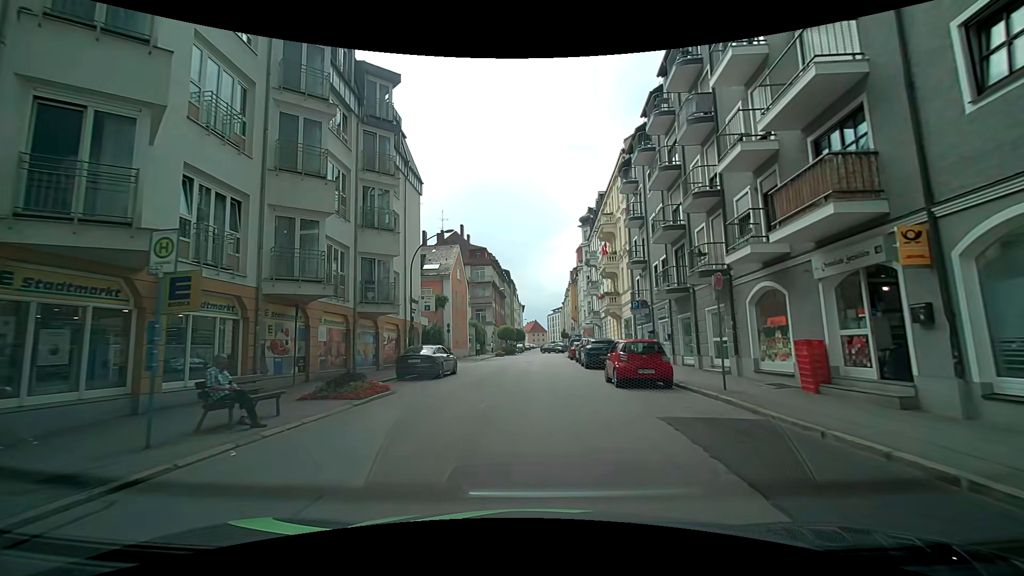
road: tertiary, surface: asphalt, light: Day
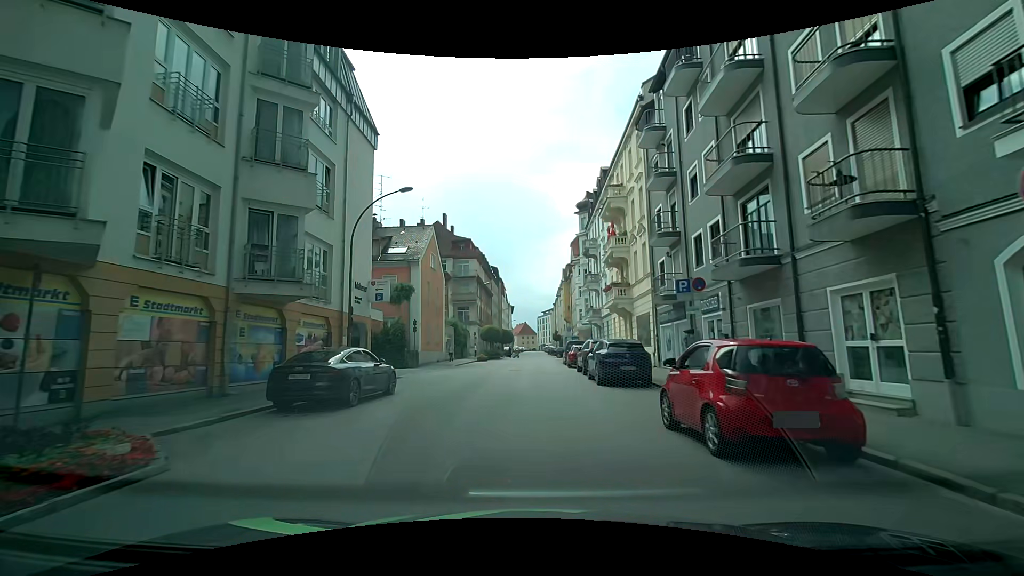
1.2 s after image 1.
(+0.1, +8.9) m; +2°
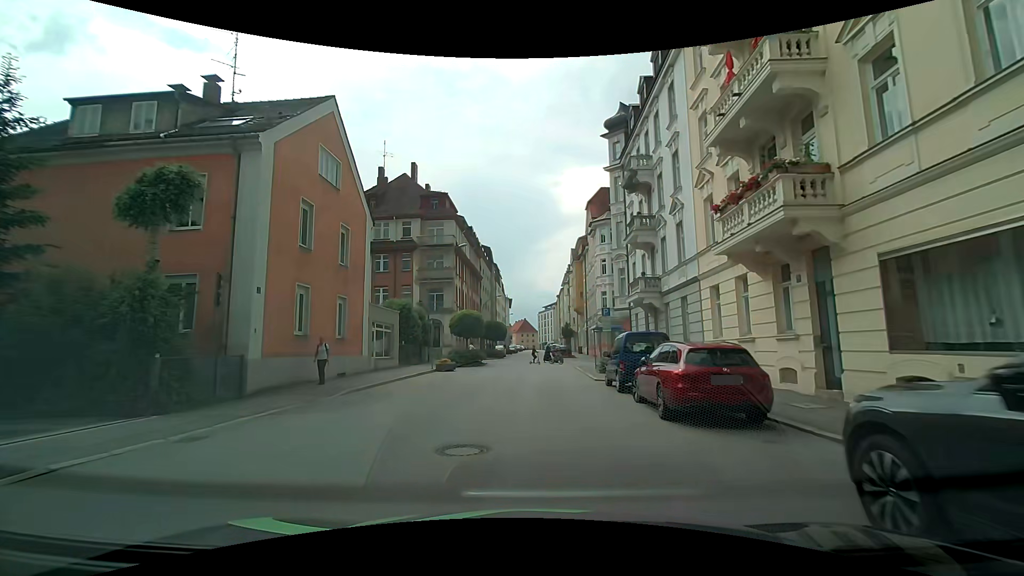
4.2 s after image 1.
(0.0, +22.5) m; 0°
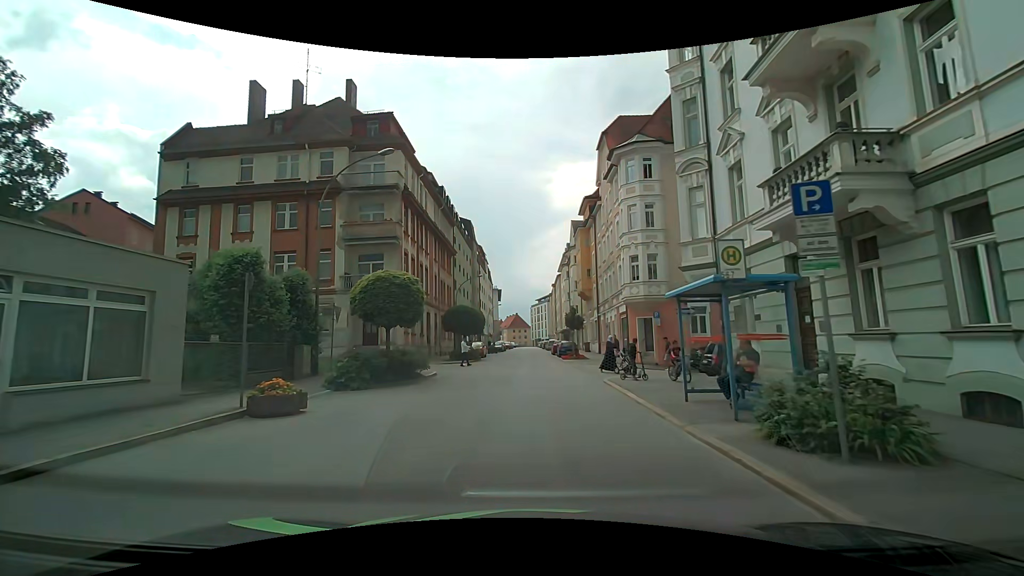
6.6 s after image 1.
(+0.1, +18.4) m; 0°
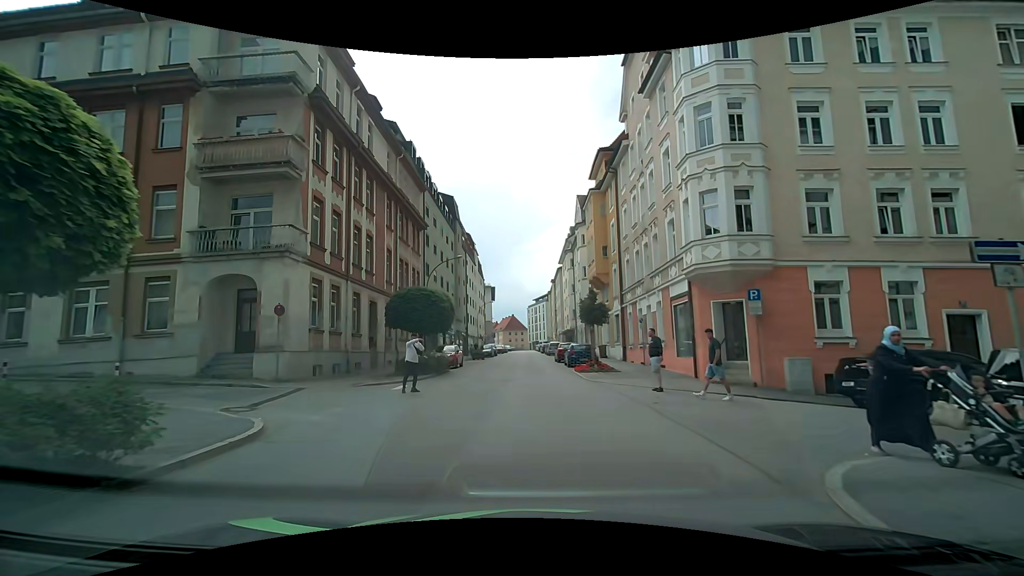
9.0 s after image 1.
(+0.1, +13.7) m; +1°
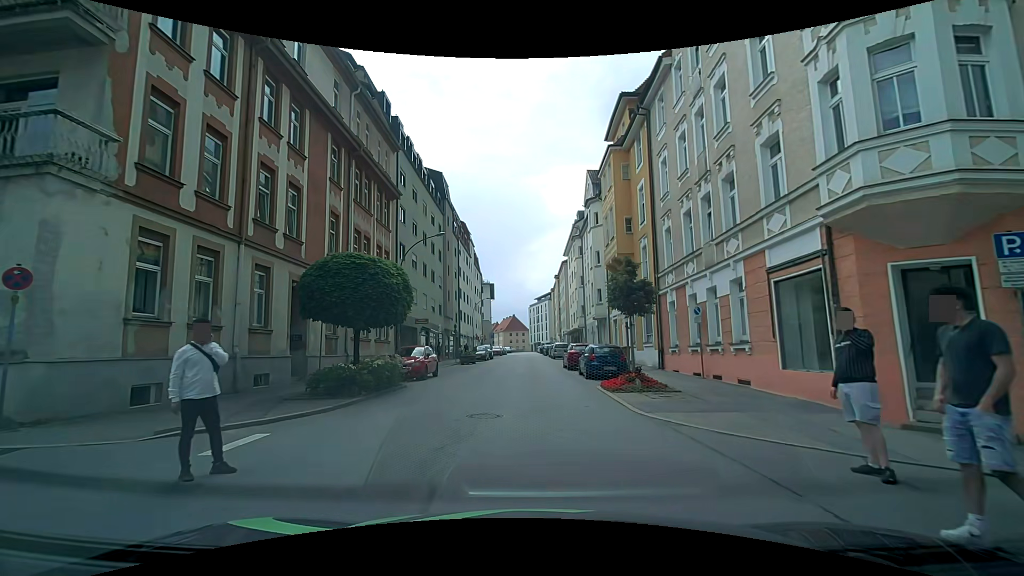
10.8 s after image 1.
(0.0, +9.2) m; -1°
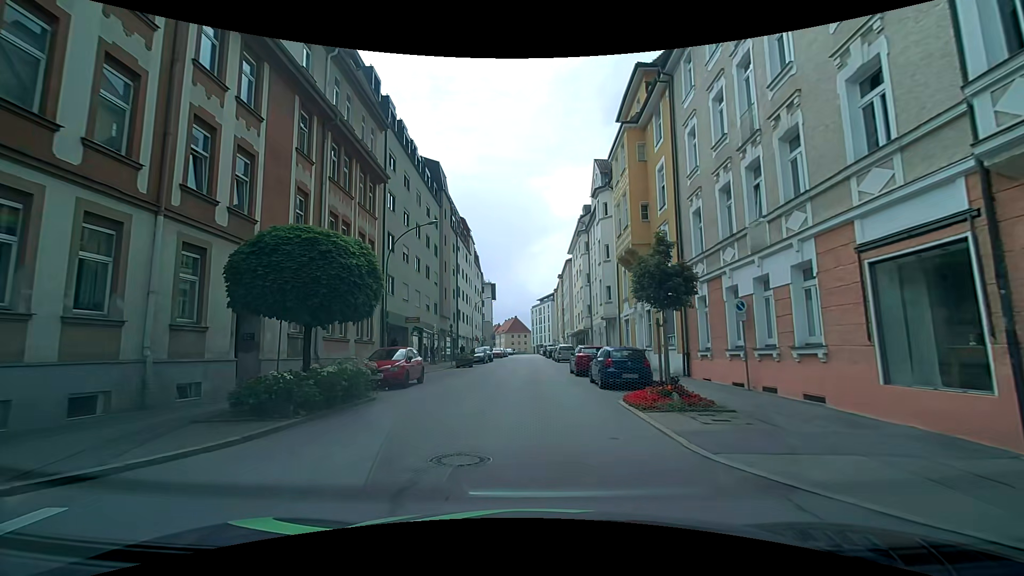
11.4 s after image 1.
(0.0, +3.6) m; 0°
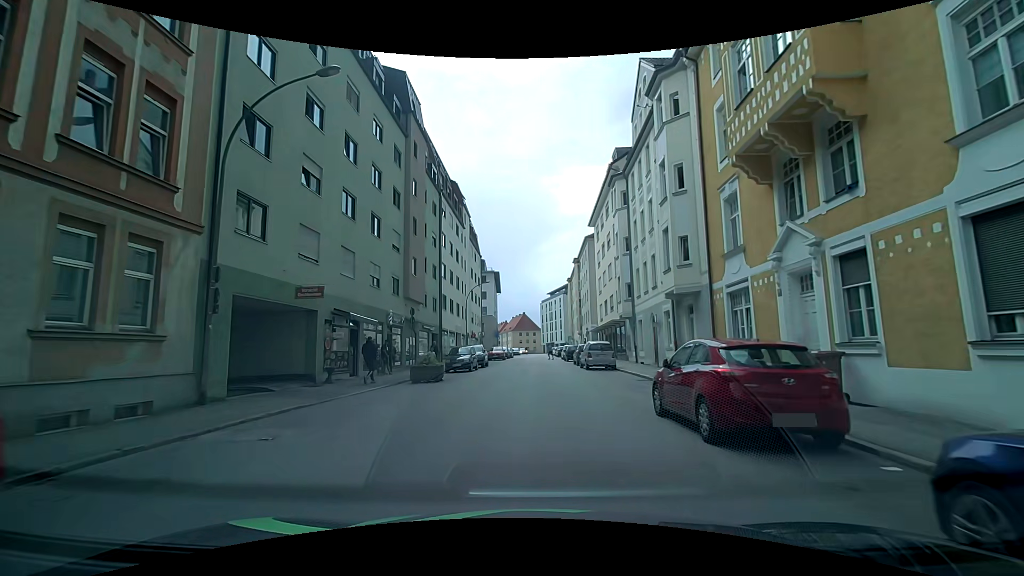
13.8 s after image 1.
(-0.2, +16.7) m; -2°
(0, +10) (+1, +20) (+1, +30) (+2, +40) (+2, +50) (+3, +60) (+3, +70) (+3, +80) (+4, +90) (+4, +100) m
